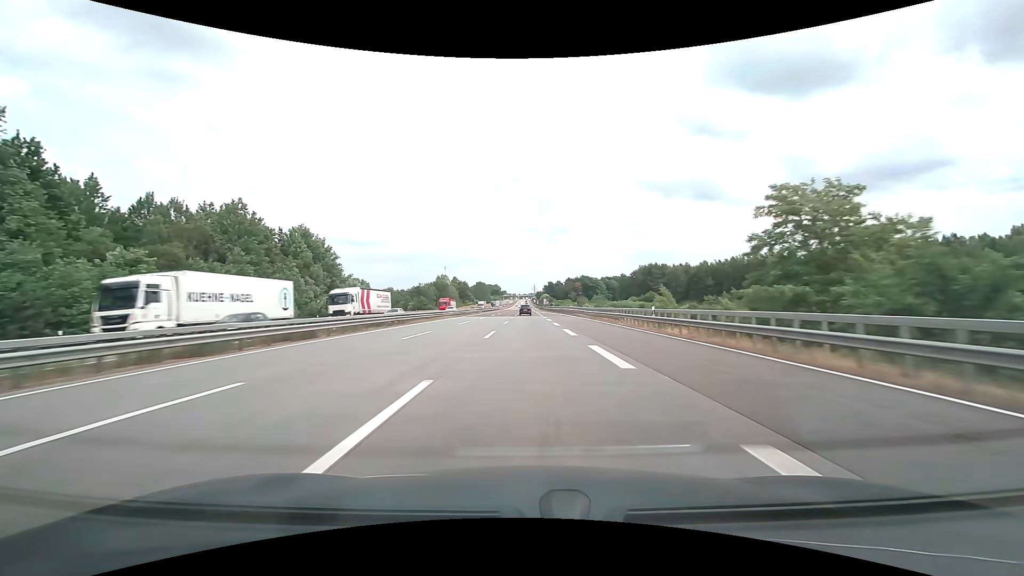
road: motorway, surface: concrete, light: Day
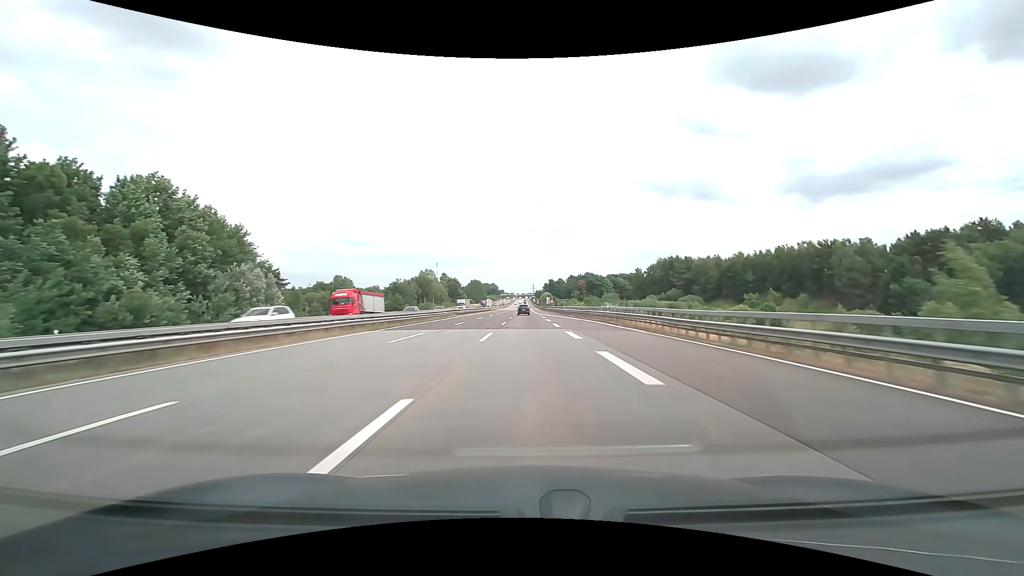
(0.0, +38.0) m; 0°
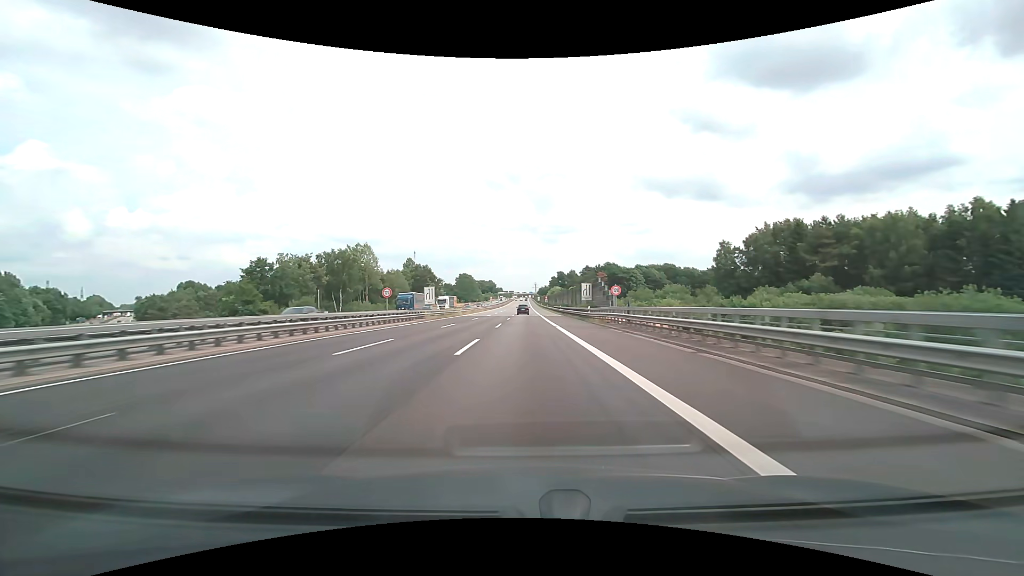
(+0.2, +95.0) m; 0°
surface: asphalt
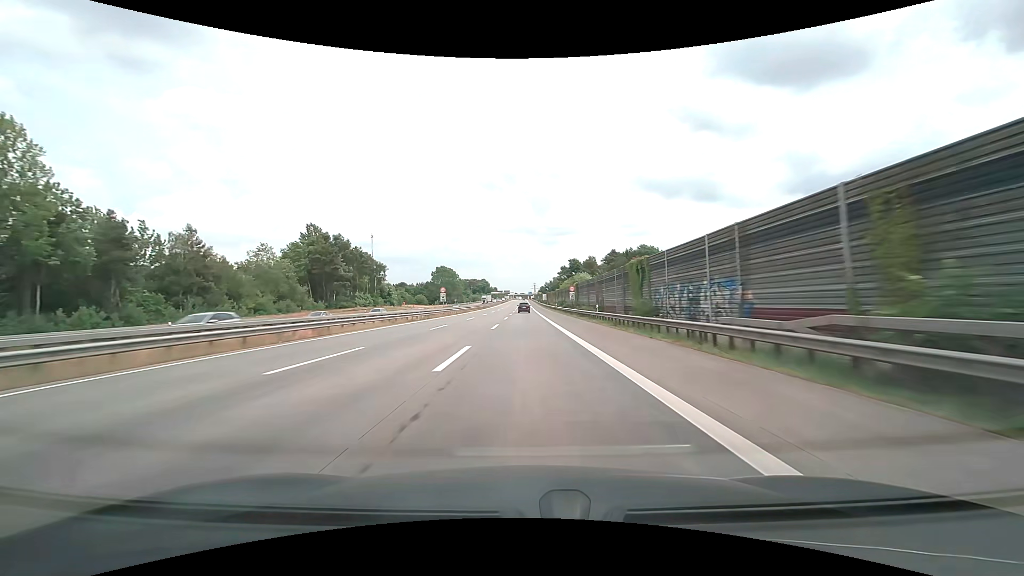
(+0.1, +95.0) m; 0°
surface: concrete
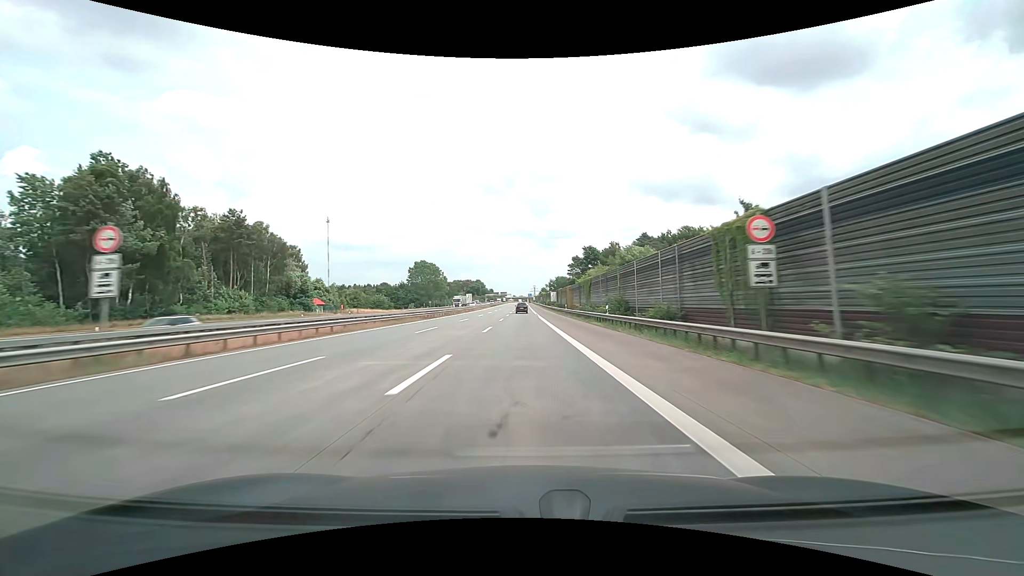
(0.0, +56.9) m; 0°
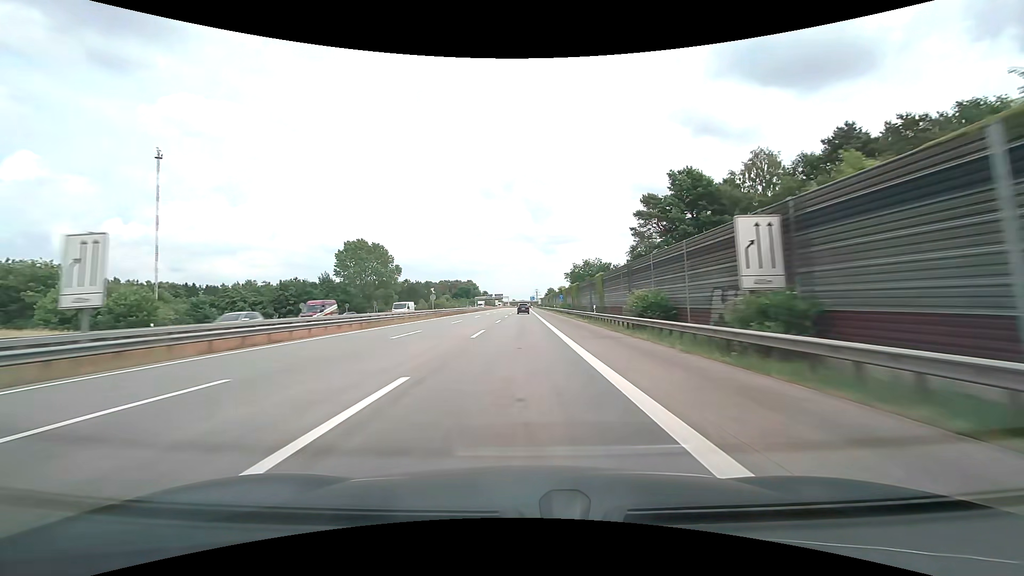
(-0.2, +94.9) m; 0°
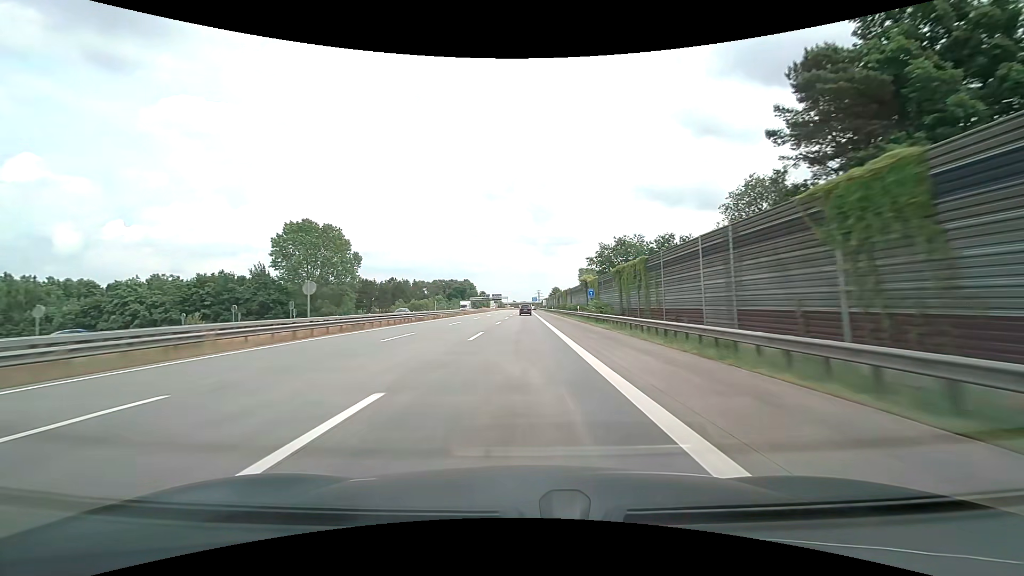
(-0.1, +37.9) m; 0°
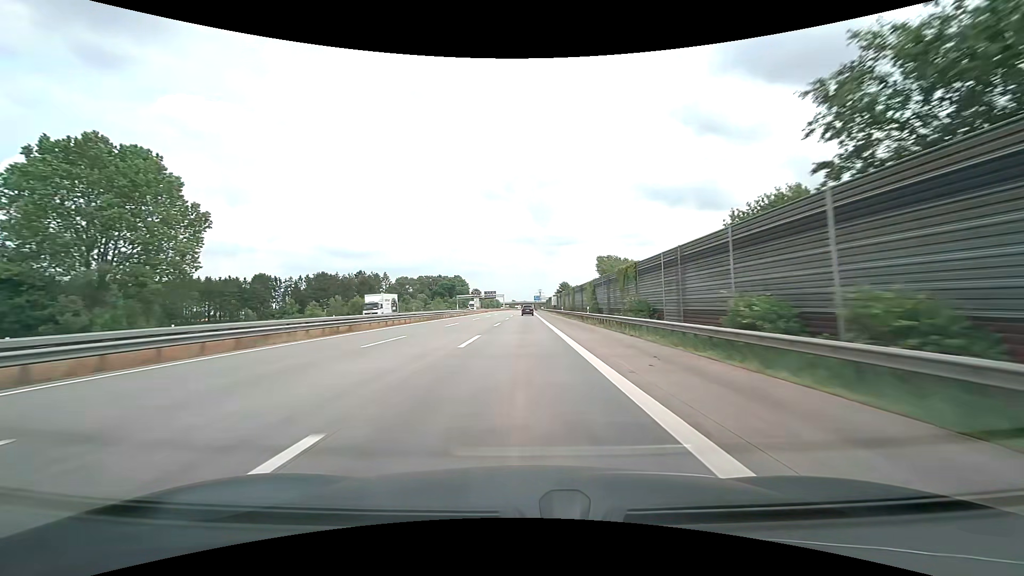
(-0.1, +56.9) m; 0°
(0, +10) (0, +20) (0, +30) (0, +40) (0, +50) (0, +60) (0, +70) (0, +80) (0, +90) (0, +100) m
